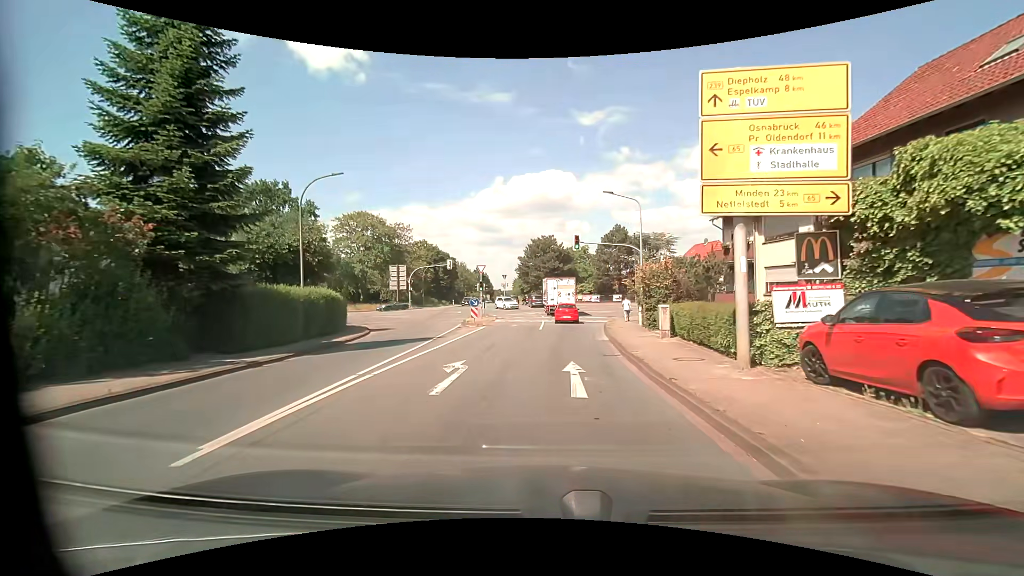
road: primary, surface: asphalt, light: Day
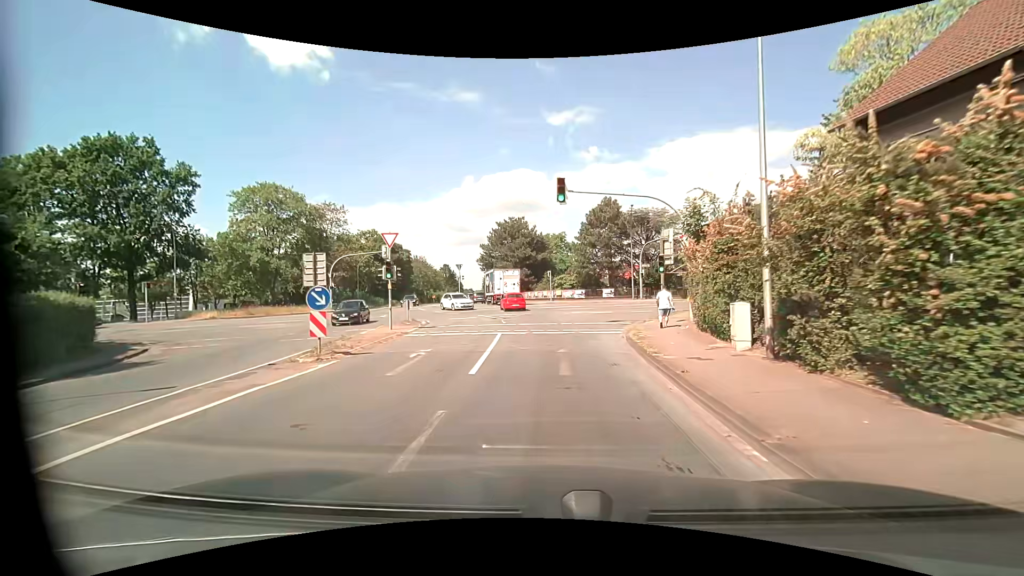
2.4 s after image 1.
(+0.5, +18.4) m; +3°
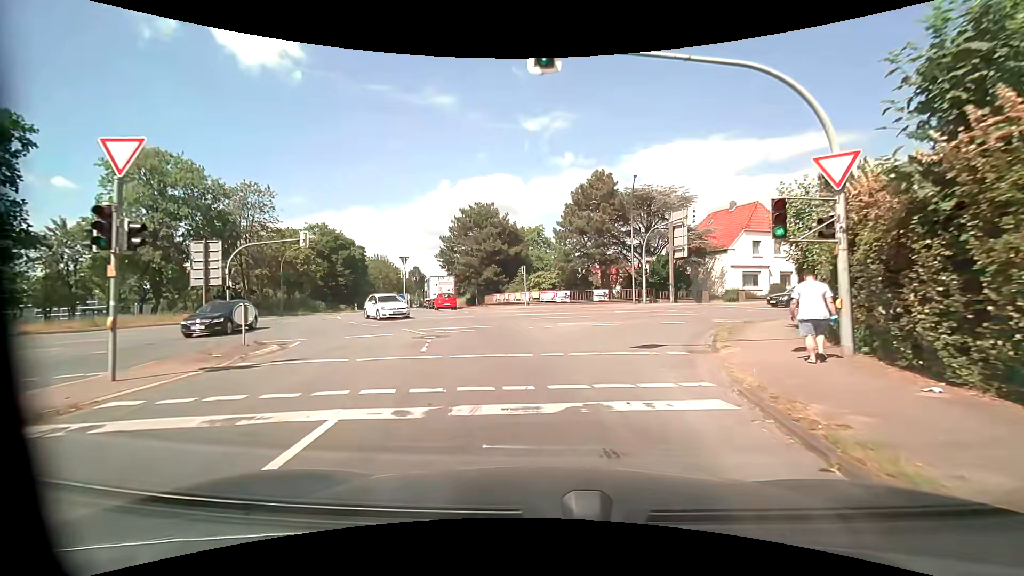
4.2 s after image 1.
(+0.3, +13.7) m; +3°
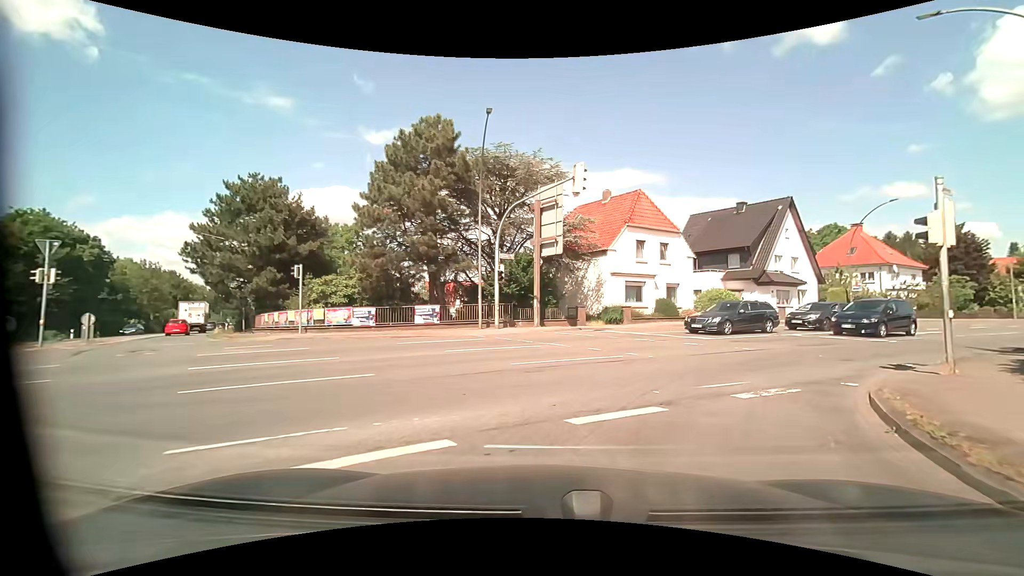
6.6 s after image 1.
(+2.0, +16.5) m; +18°
(+2, +10) (+9, +17) (+17, +23) (+25, +29) (+33, +34) (+41, +40) (+50, +46) (+58, +52) (+66, +58) (+74, +63) m
